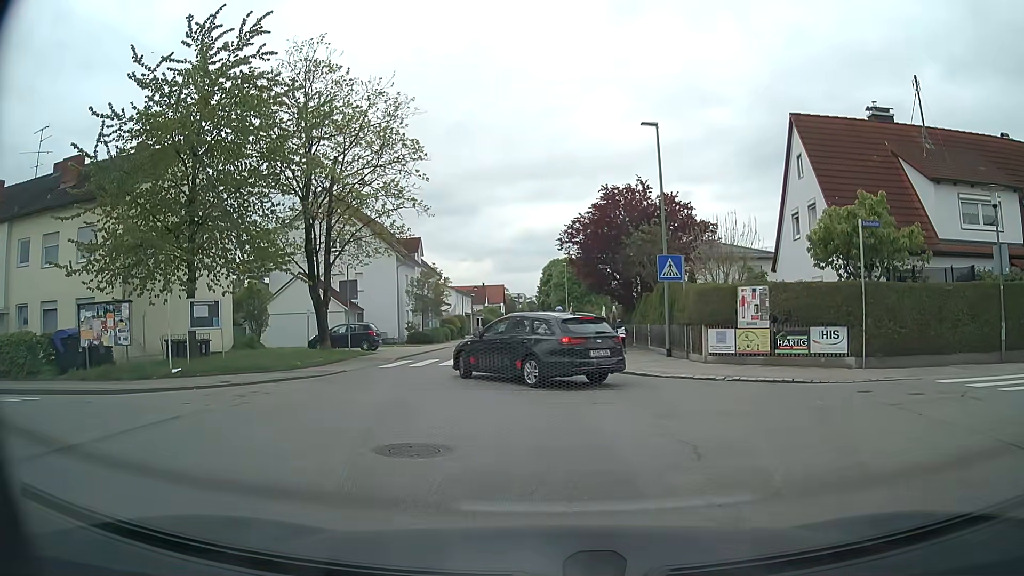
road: unclassified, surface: asphalt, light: Day
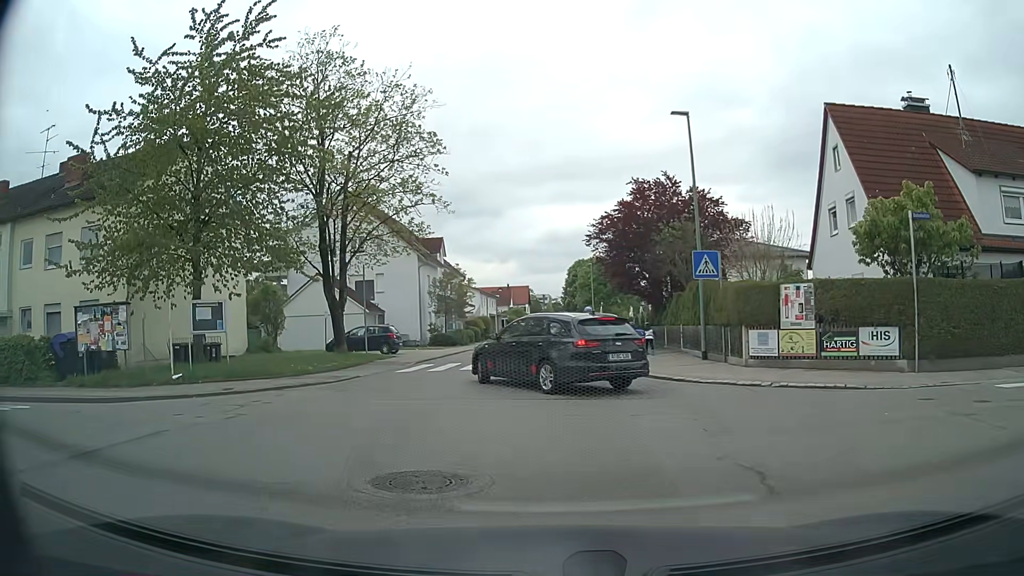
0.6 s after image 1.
(0.0, +1.4) m; -2°
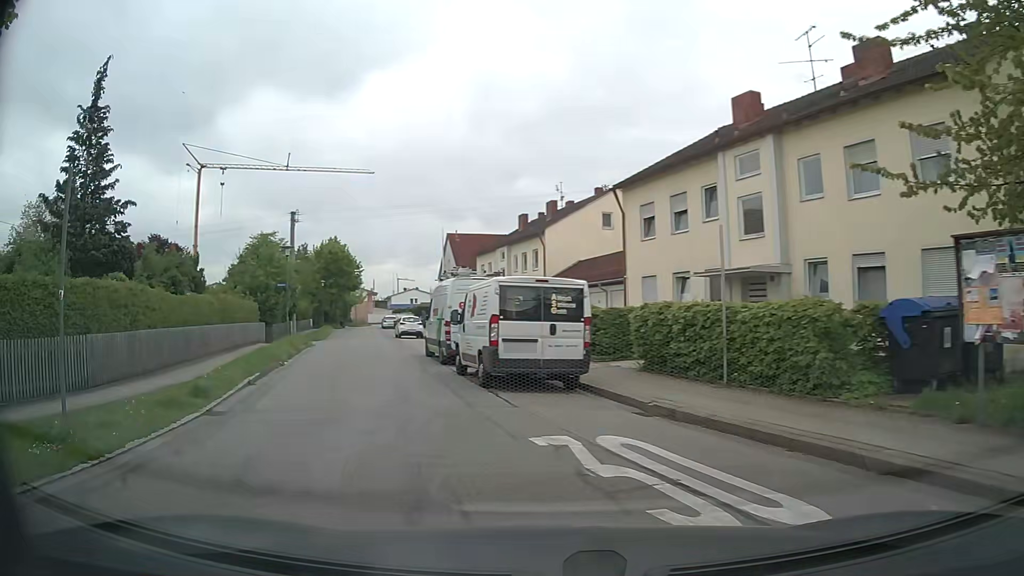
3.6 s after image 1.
(-6.7, +9.2) m; -70°
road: residential
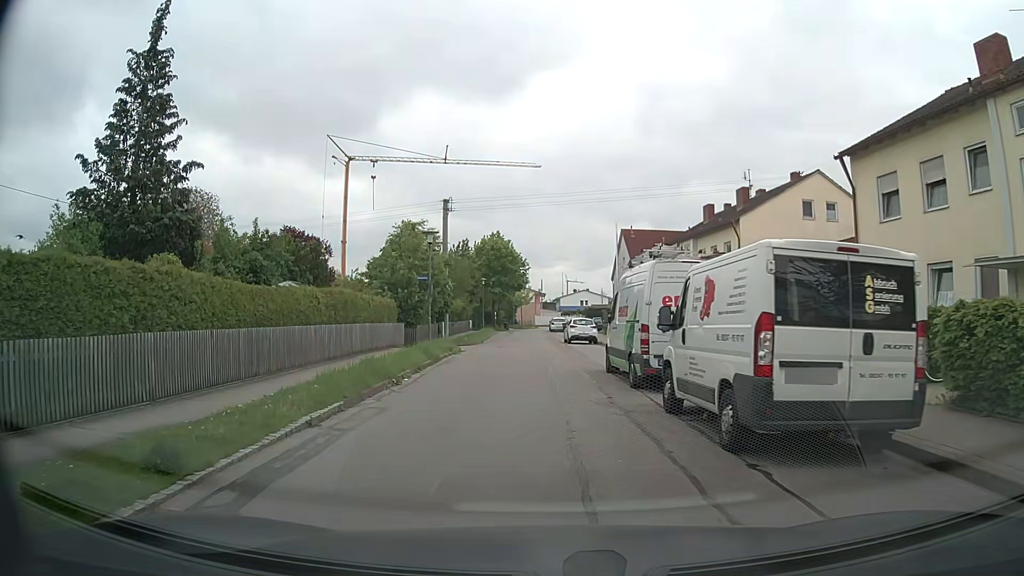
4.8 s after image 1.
(-0.9, +6.7) m; -13°
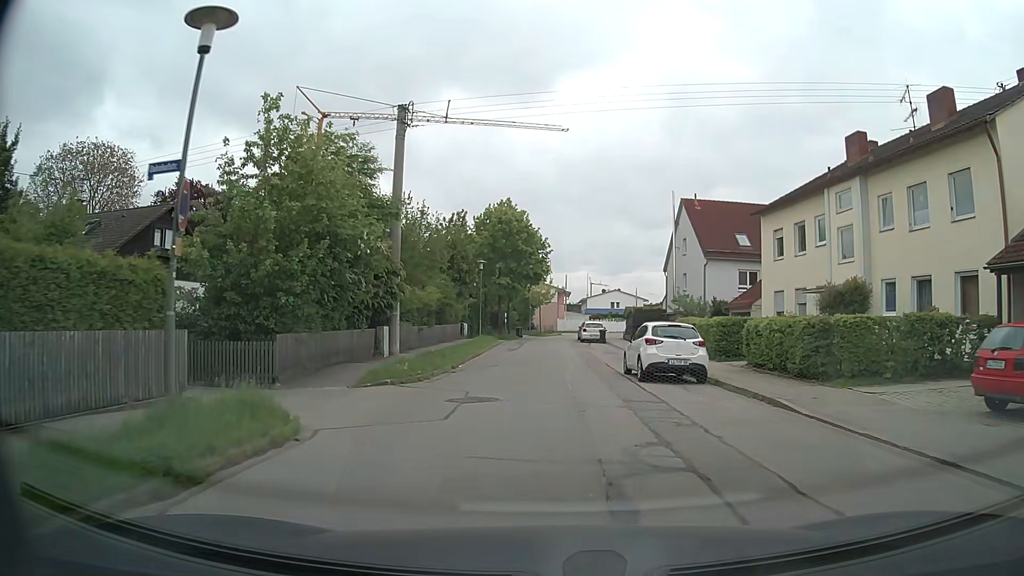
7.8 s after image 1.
(-0.7, +22.4) m; -2°
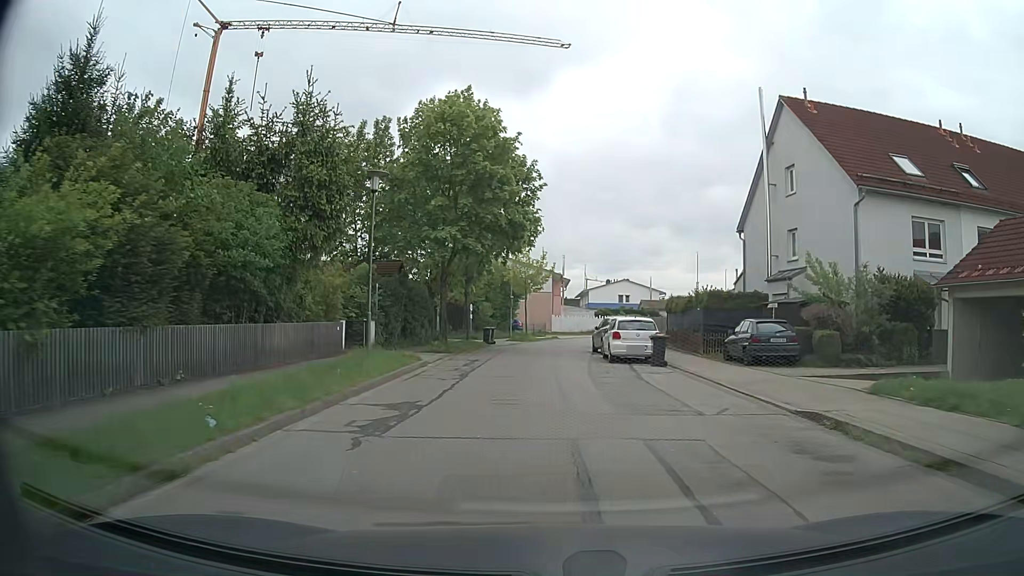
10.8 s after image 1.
(+0.2, +25.5) m; +1°
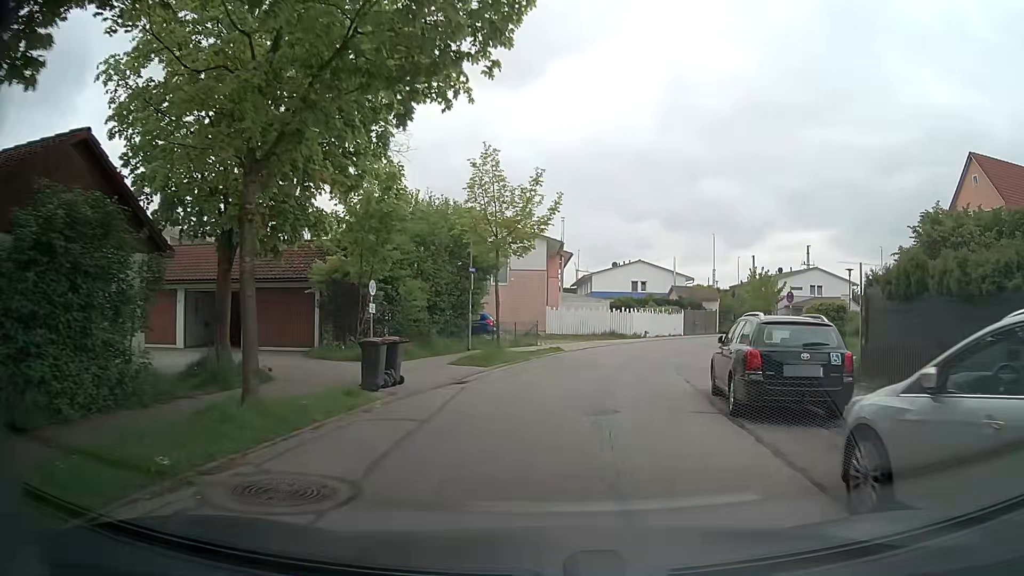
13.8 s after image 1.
(-0.3, +24.6) m; +1°
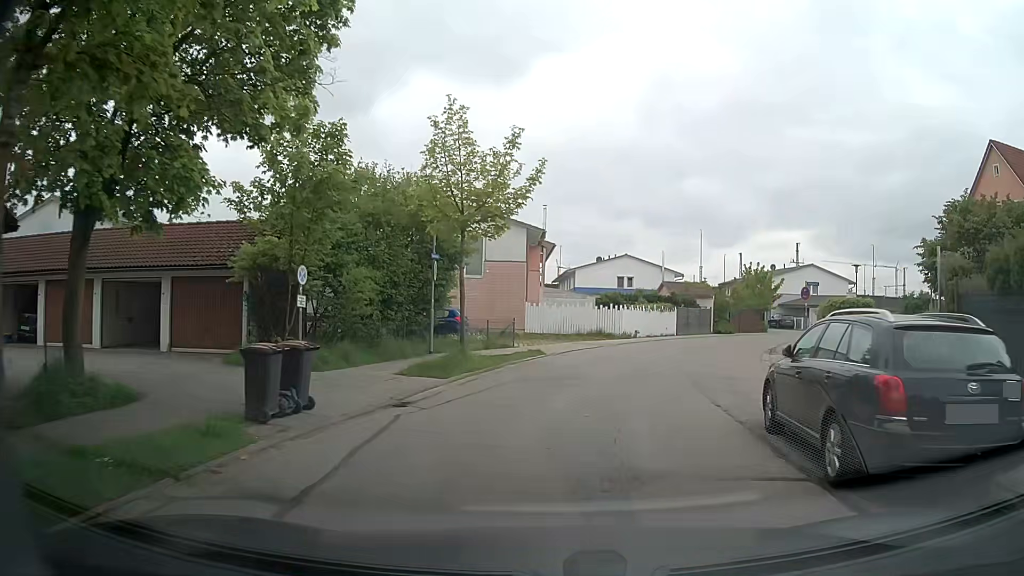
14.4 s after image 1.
(+0.1, +4.2) m; 0°
